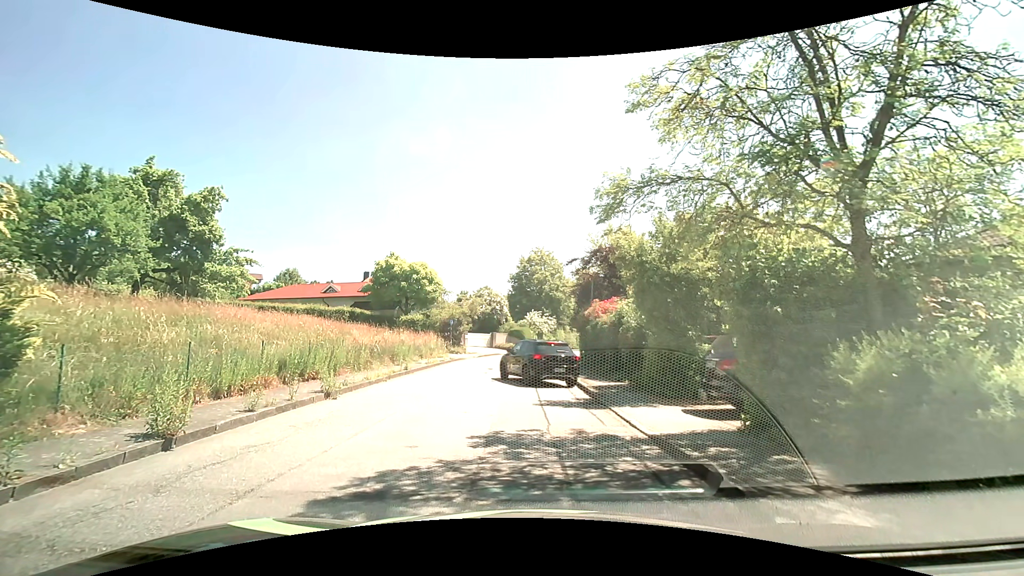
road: residential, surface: asphalt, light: Day
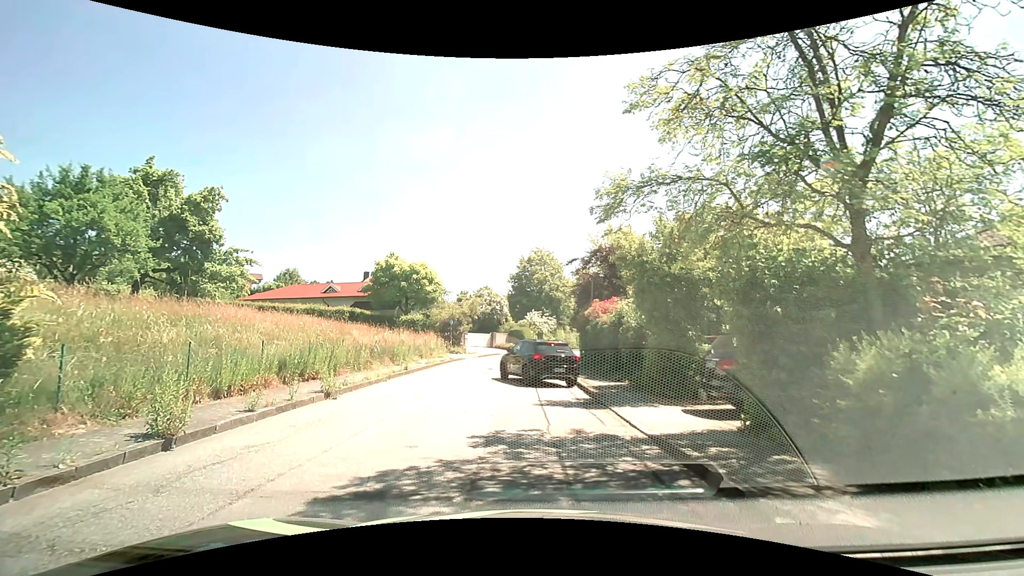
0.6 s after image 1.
(0.0, 0.0) m; 0°
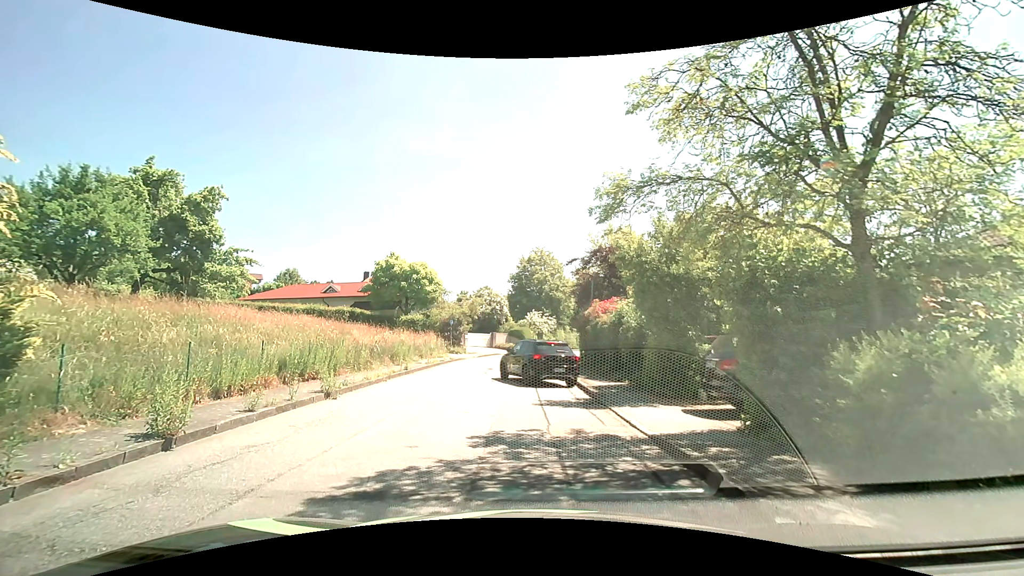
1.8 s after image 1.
(0.0, 0.0) m; 0°
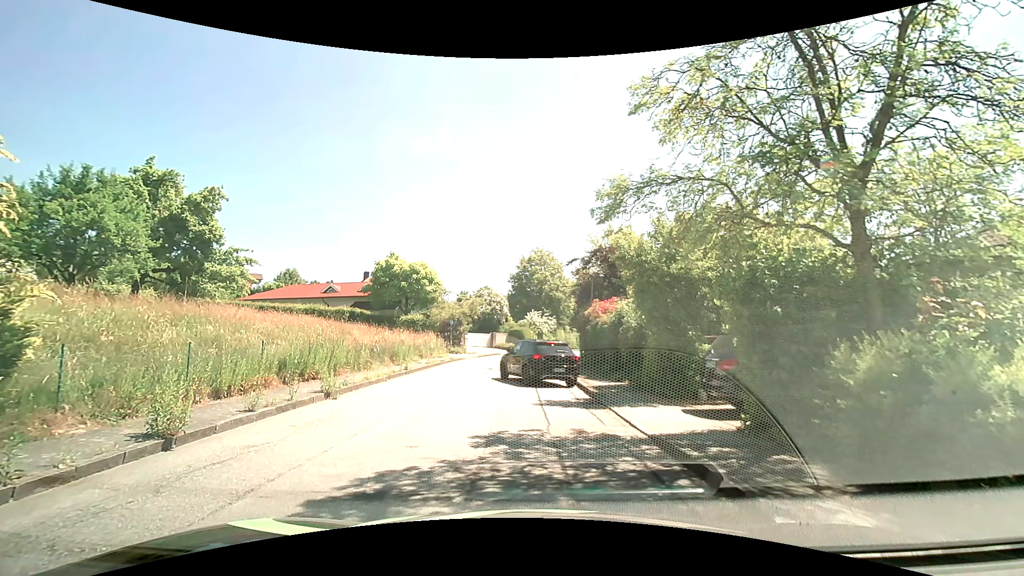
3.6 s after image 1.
(0.0, 0.0) m; 0°
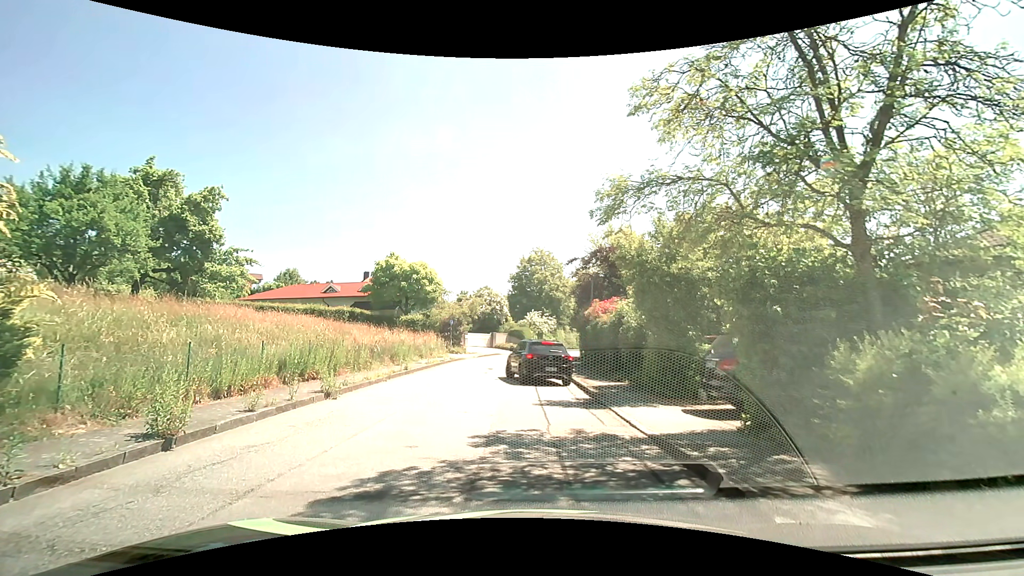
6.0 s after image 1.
(0.0, 0.0) m; 0°
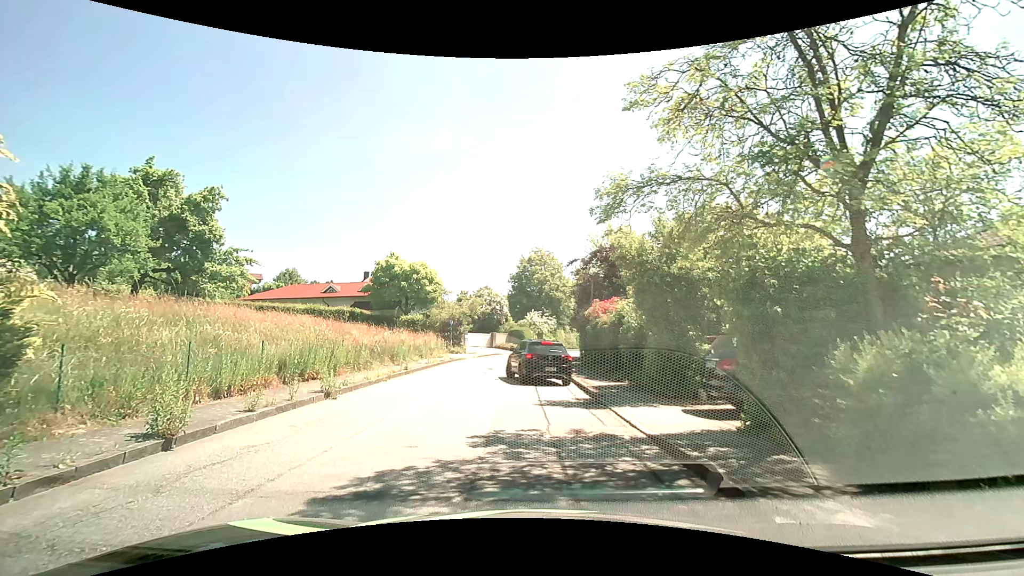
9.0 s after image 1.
(0.0, 0.0) m; 0°
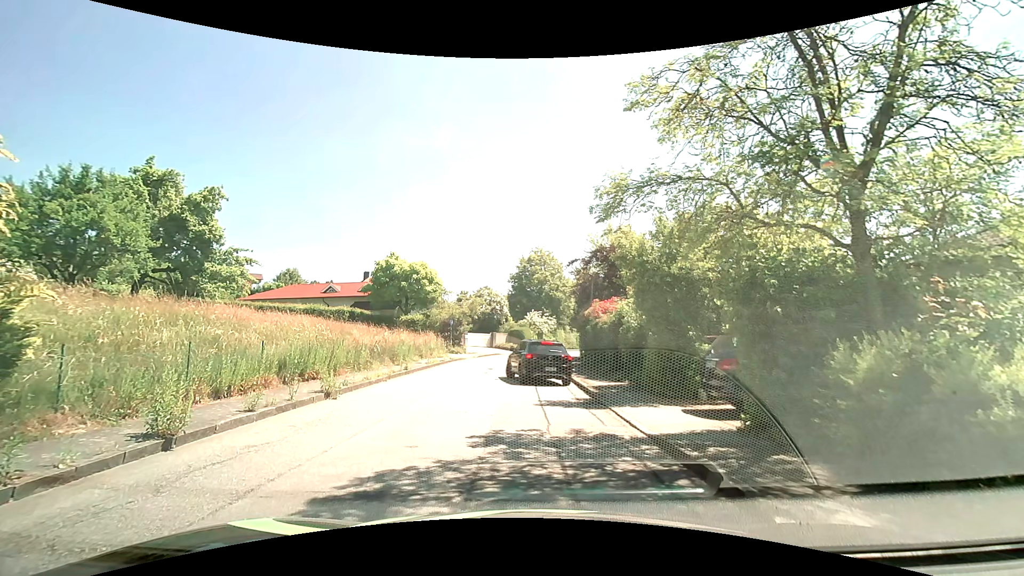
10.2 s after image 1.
(0.0, 0.0) m; 0°
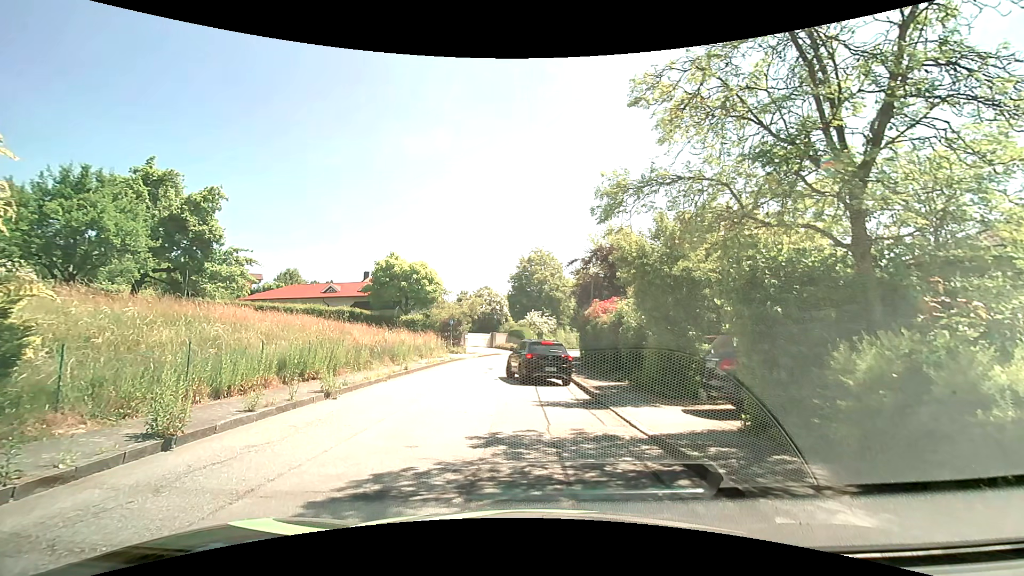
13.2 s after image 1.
(0.0, 0.0) m; 0°
(-1, +10) (-2, +20) (-1, +30) (+1, +39) (+4, +49) (+7, +59) (+11, +68) (+15, +77) (+20, +86) (+25, +94) m
